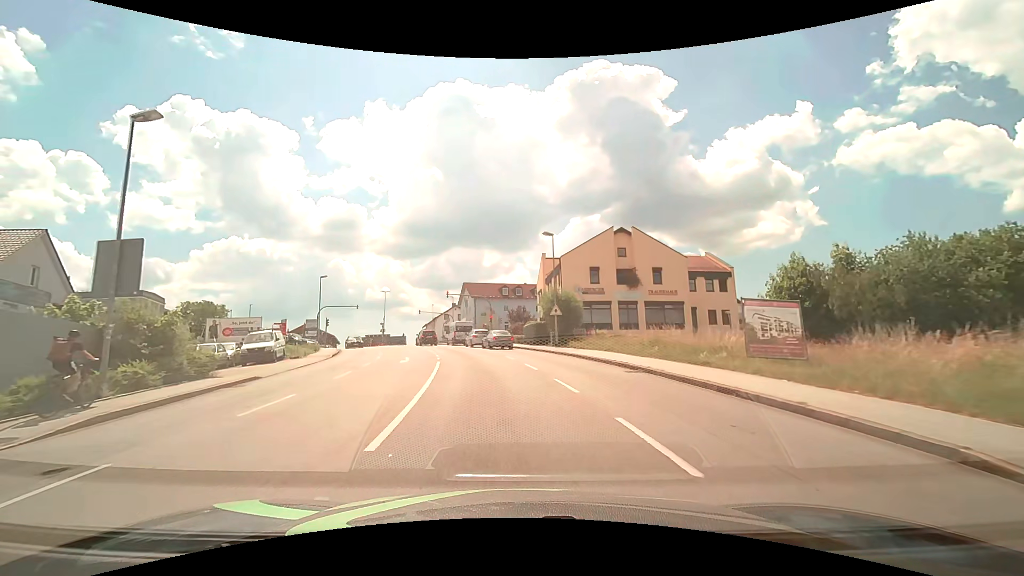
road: tertiary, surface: asphalt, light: Day
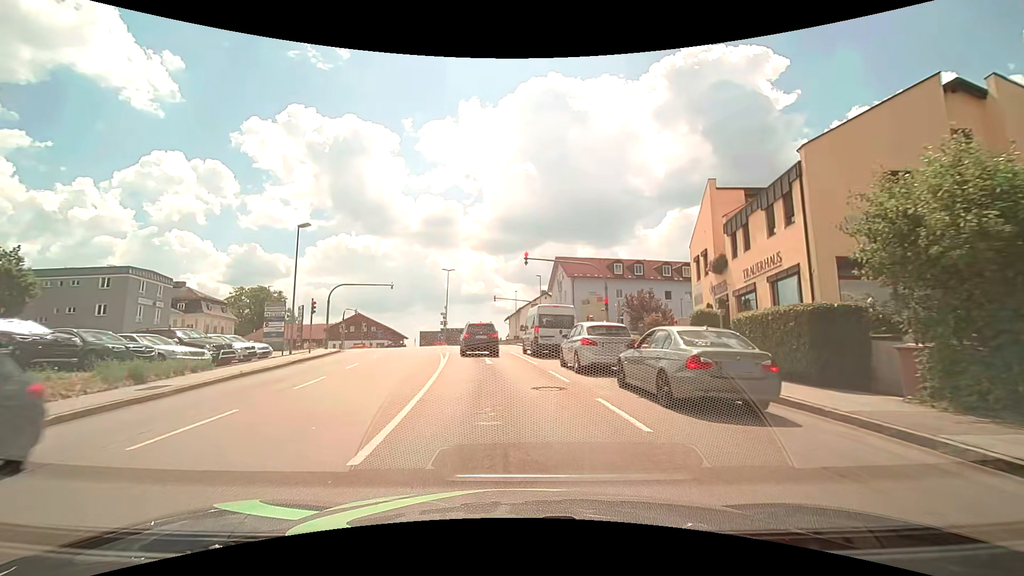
(-2.7, +27.5) m; -11°
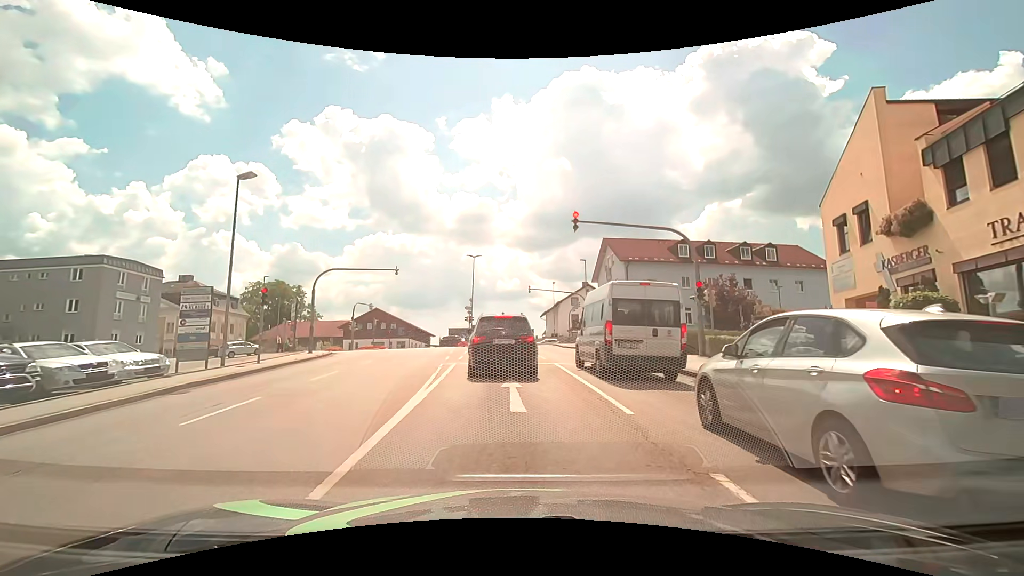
(-0.4, +10.5) m; -5°
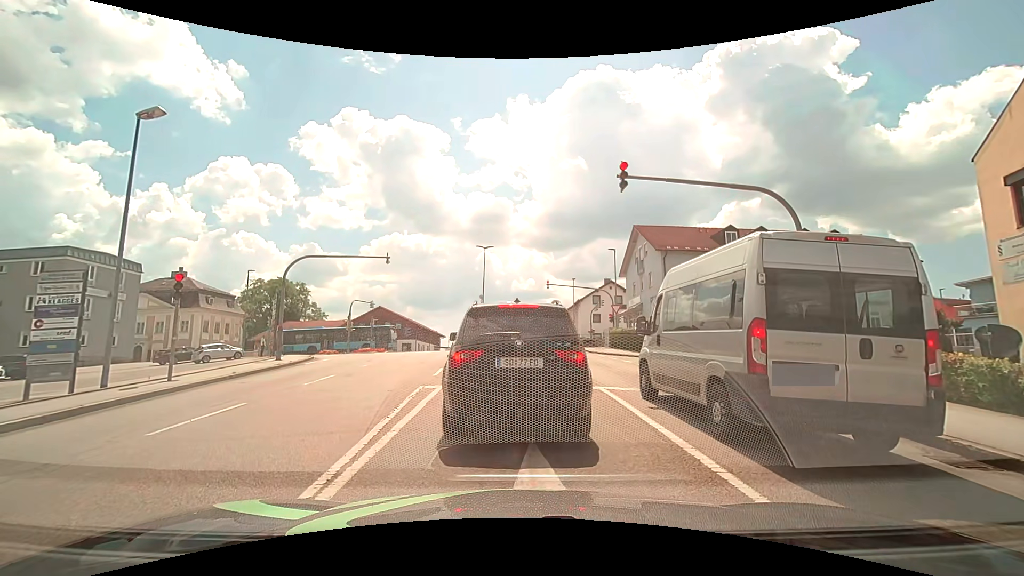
(0.0, +6.4) m; +1°
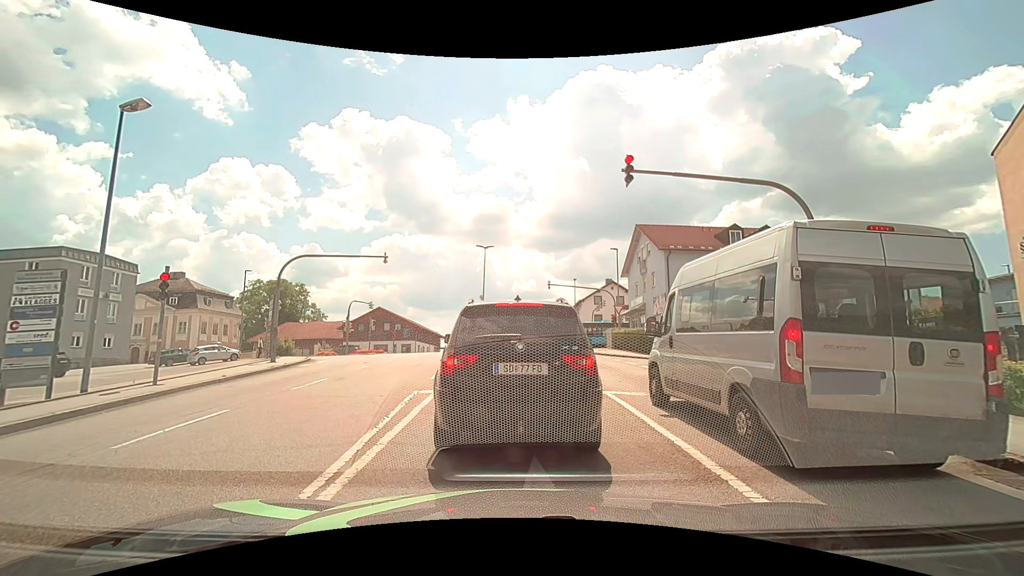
(0.0, +0.7) m; 0°
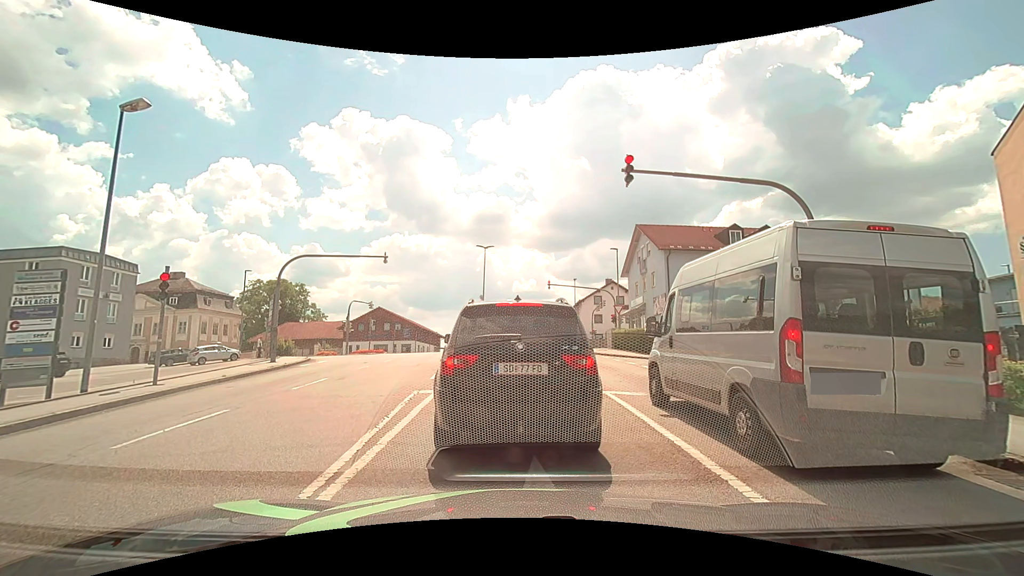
(0.0, 0.0) m; 0°
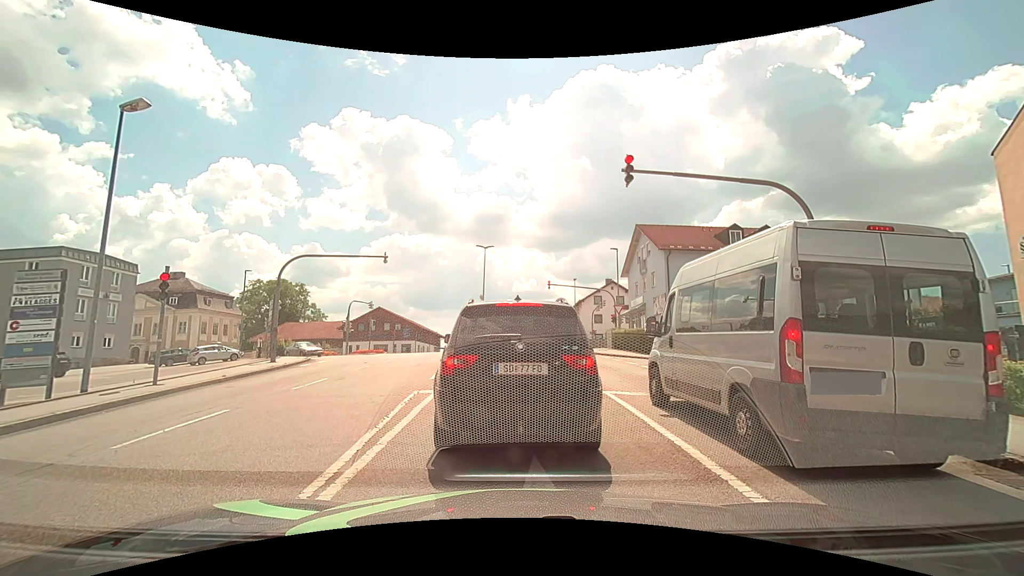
(0.0, 0.0) m; 0°
